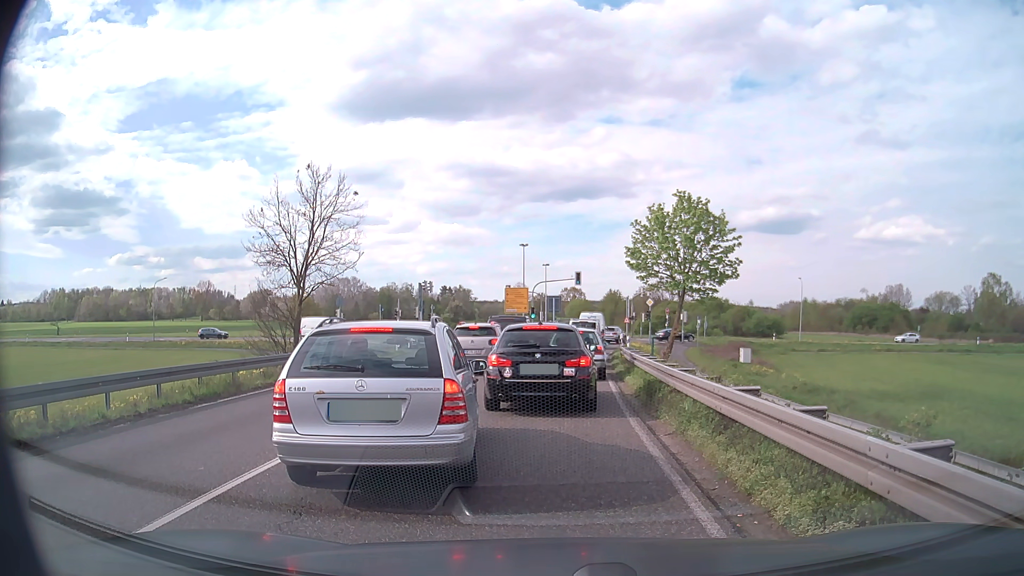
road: primary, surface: asphalt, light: Day
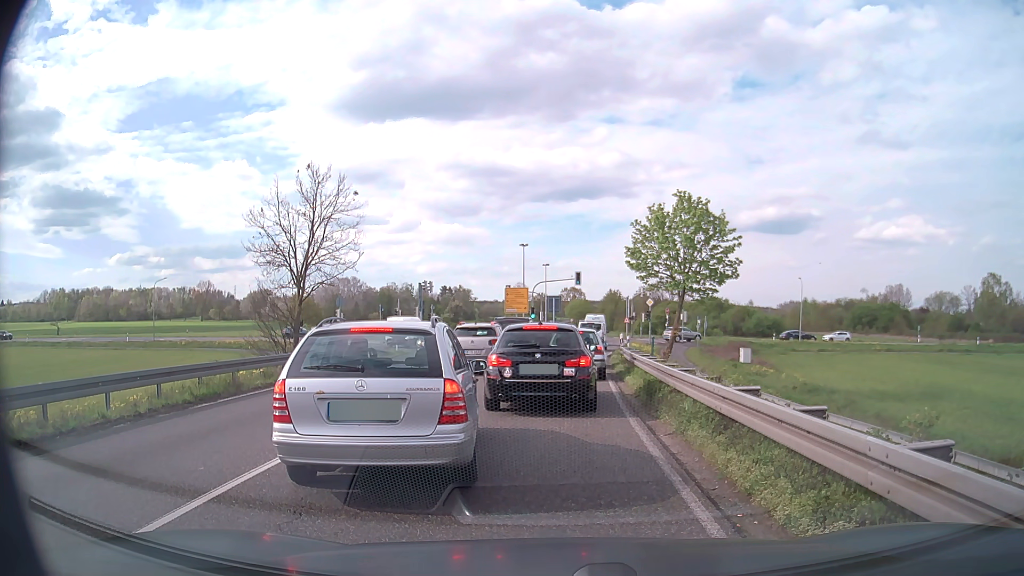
(0.0, 0.0) m; 0°
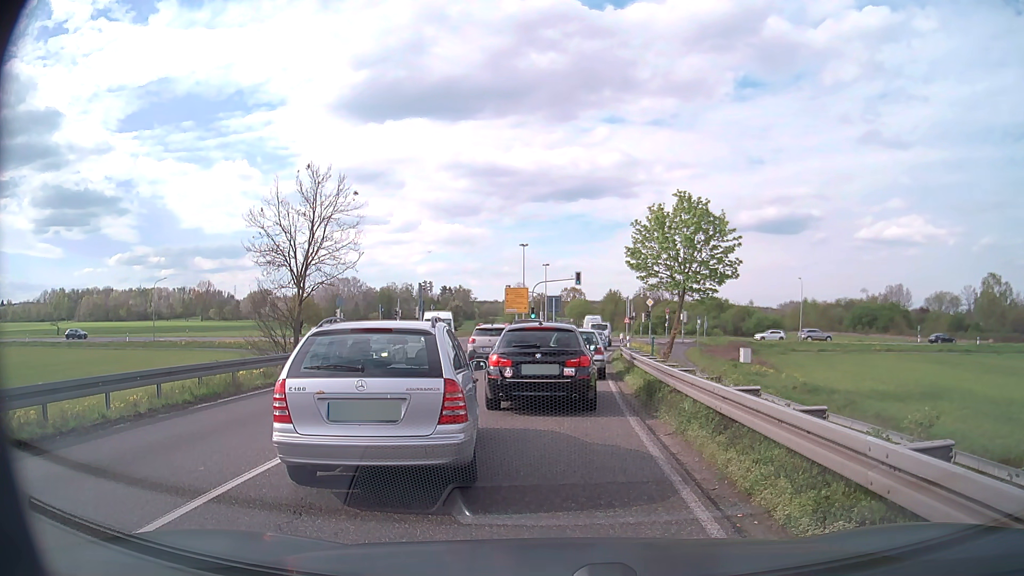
(0.0, 0.0) m; 0°
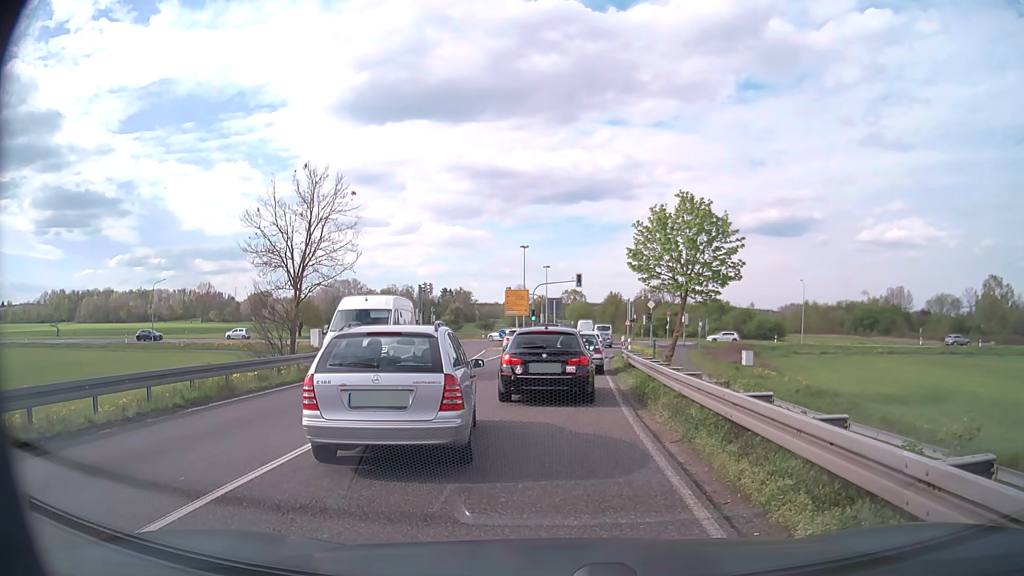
(0.0, +0.4) m; 0°
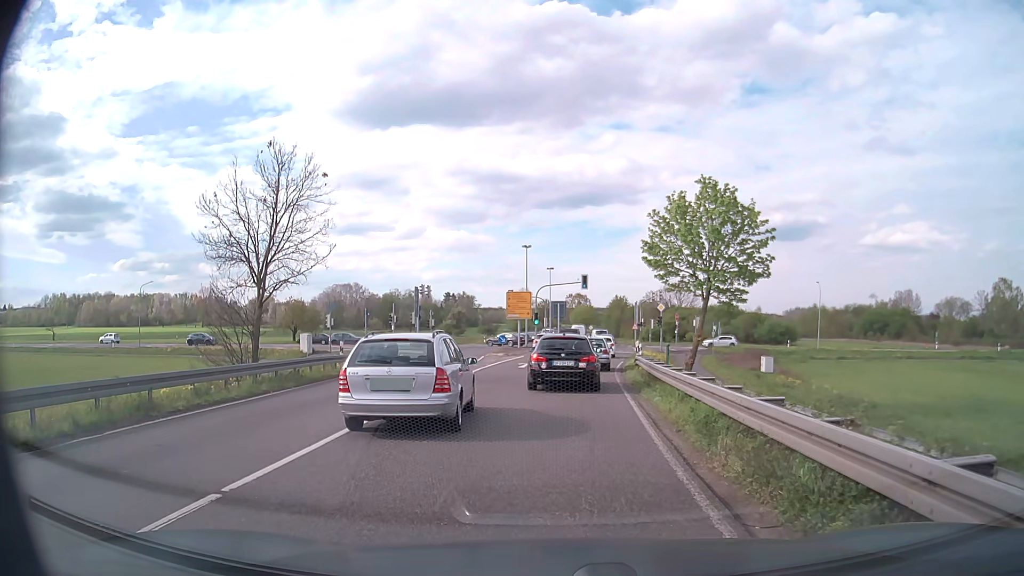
(0.0, +4.3) m; 0°
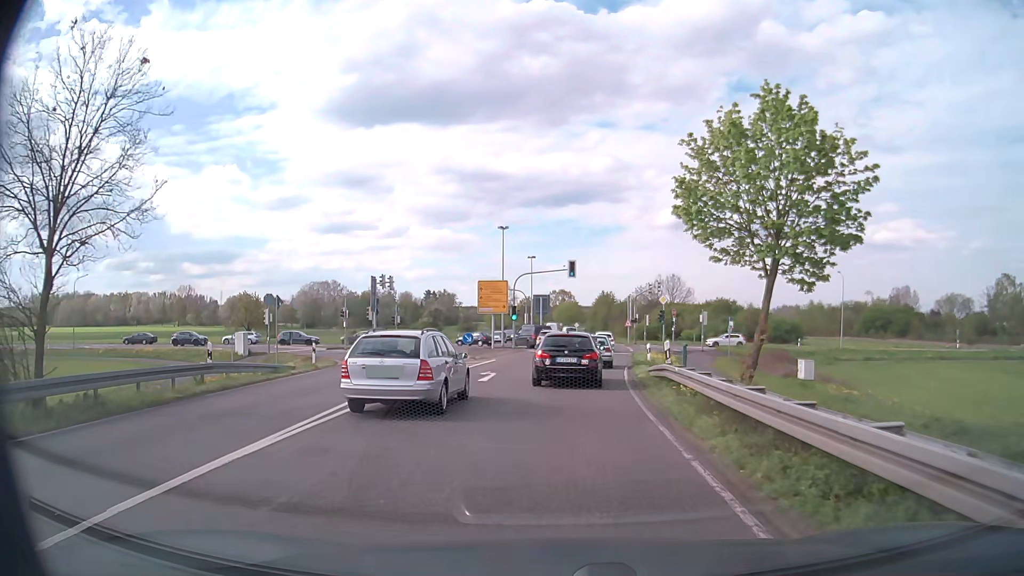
(+0.1, +11.1) m; +2°
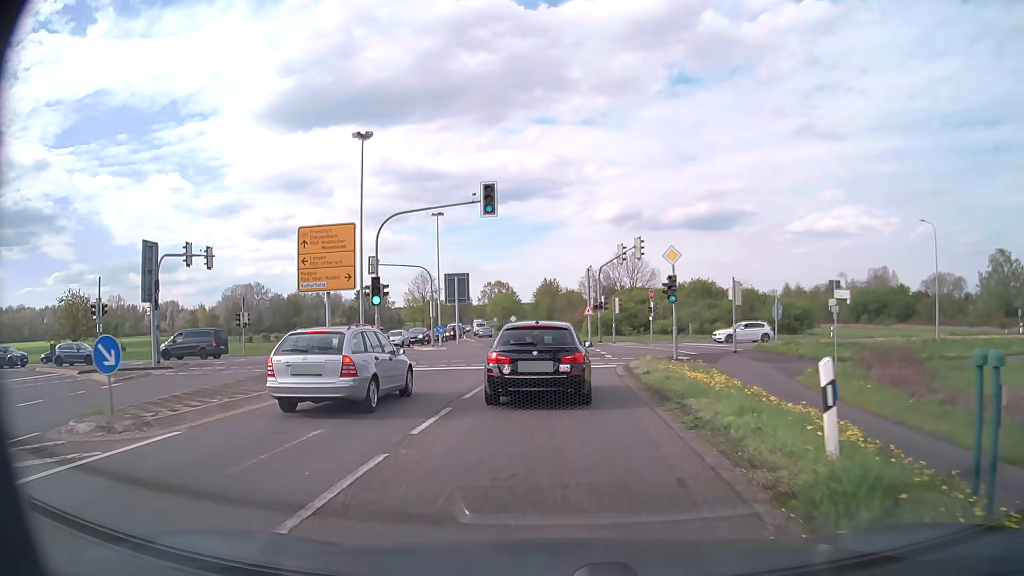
(+1.3, +26.7) m; +5°
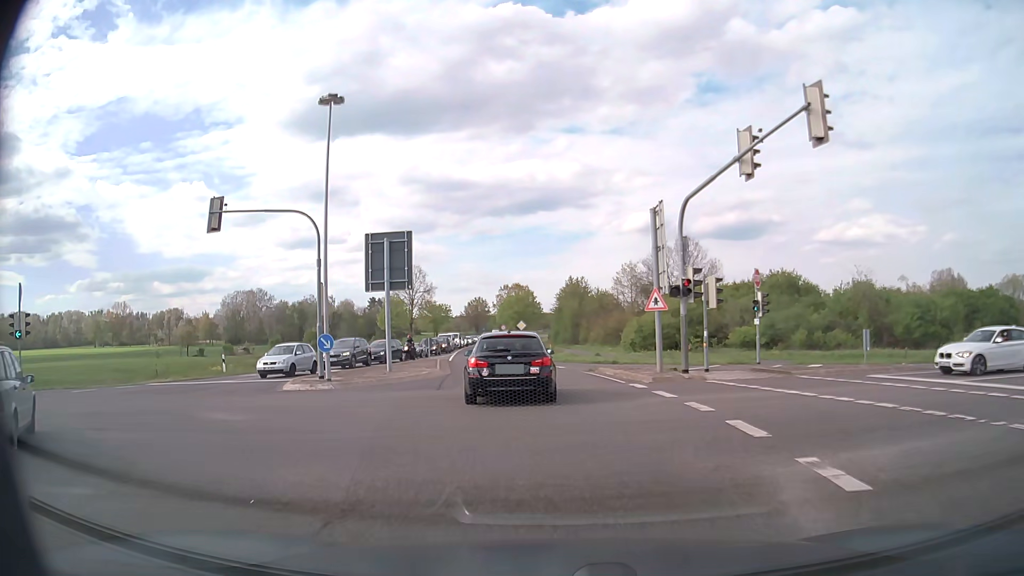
(+0.1, +27.1) m; -2°
(0, +10) (-1, +20) (-3, +30) (-4, +40) (-5, +50) (-7, +60) (-8, +70) (-9, +79) (-10, +89) (-11, +99) m
